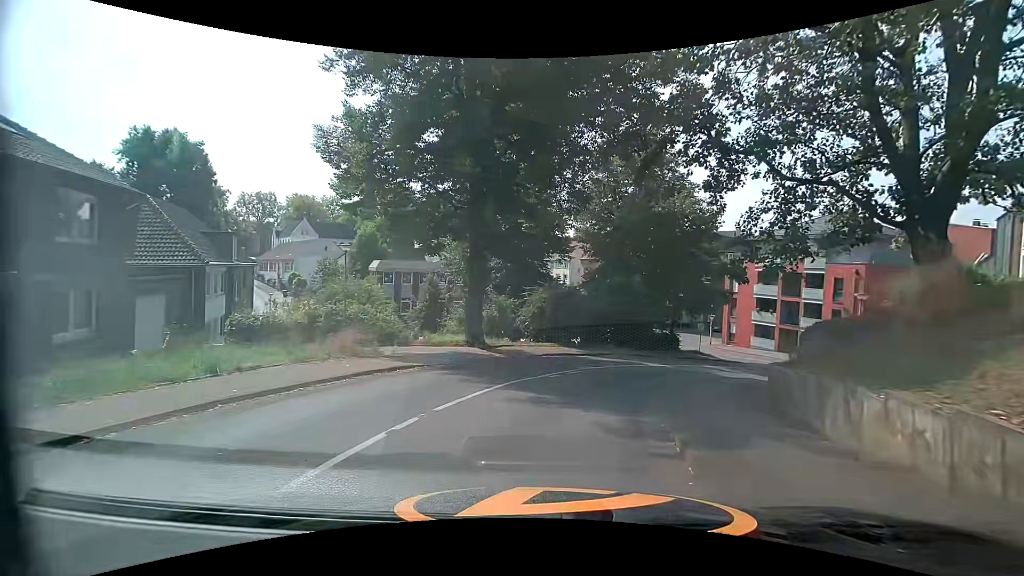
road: residential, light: Day
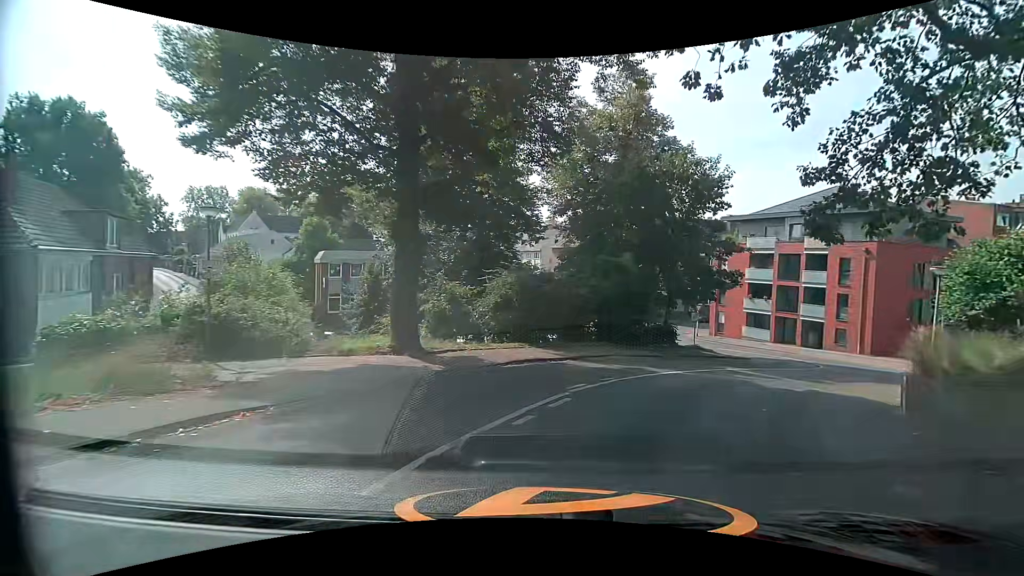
(+0.2, +7.0) m; +5°
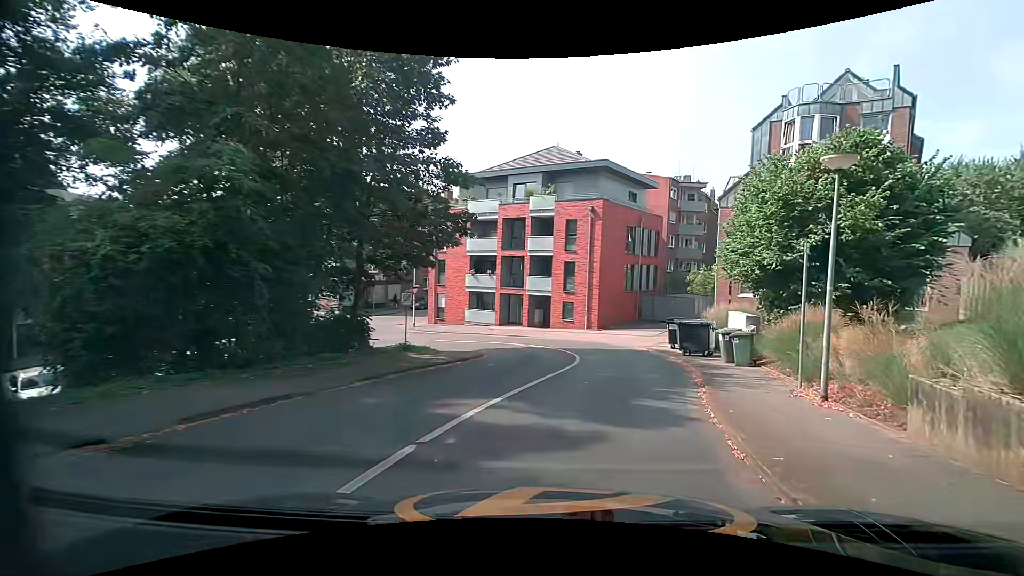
(+3.0, +12.9) m; +30°
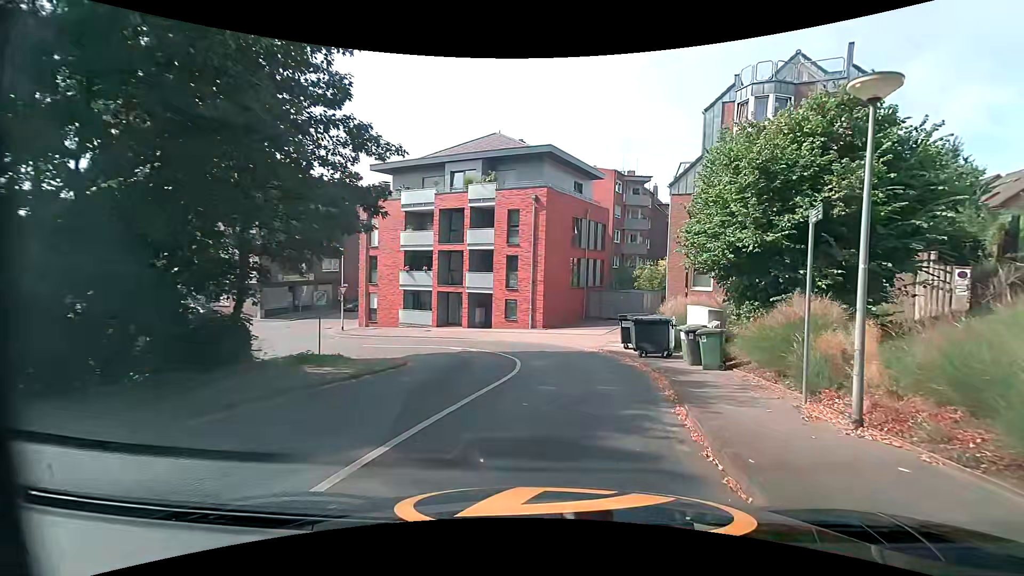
(+0.1, +3.1) m; +4°
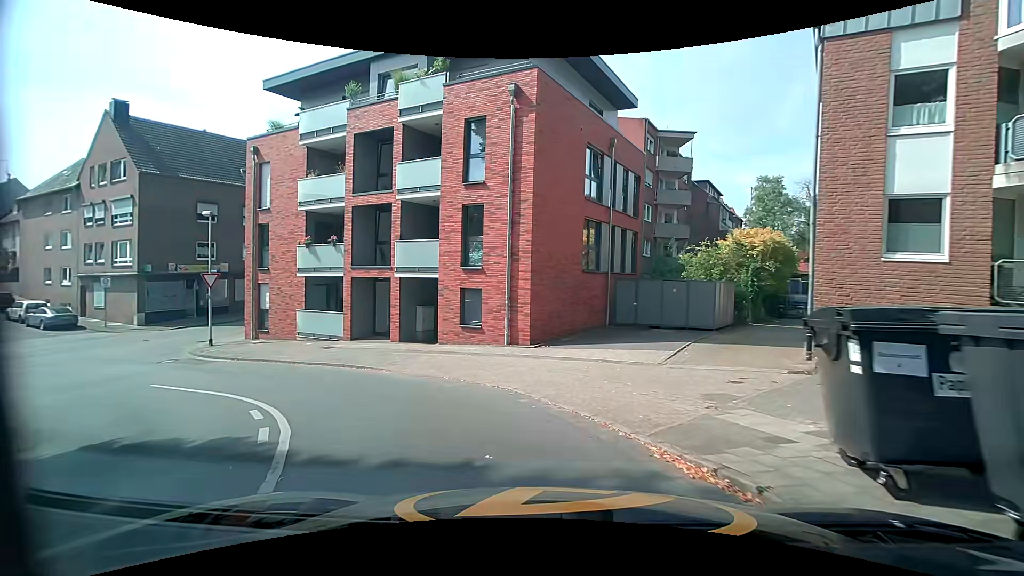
(+1.1, +15.2) m; 0°
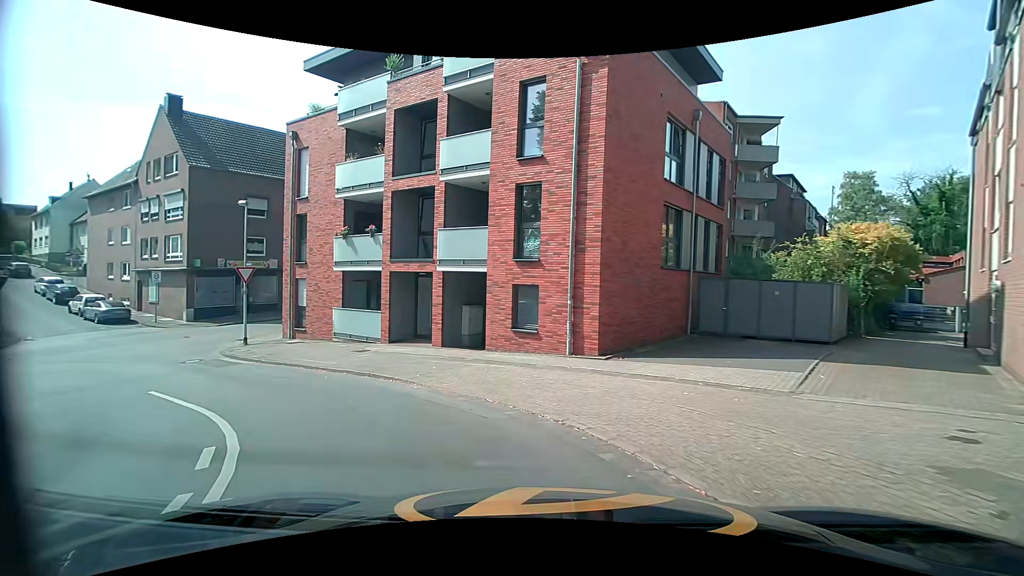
(-0.2, +3.0) m; -7°
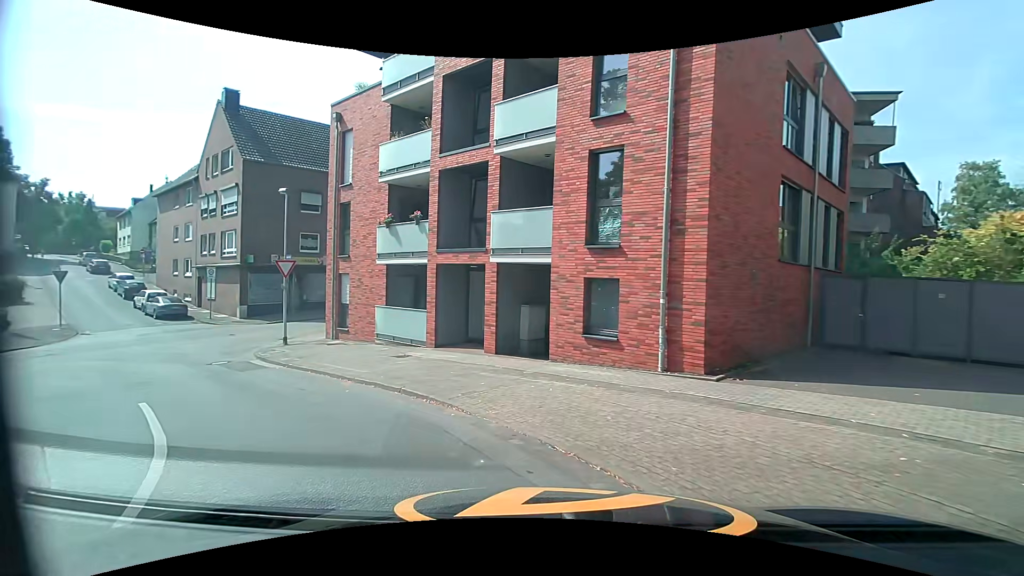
(-0.2, +2.9) m; -6°
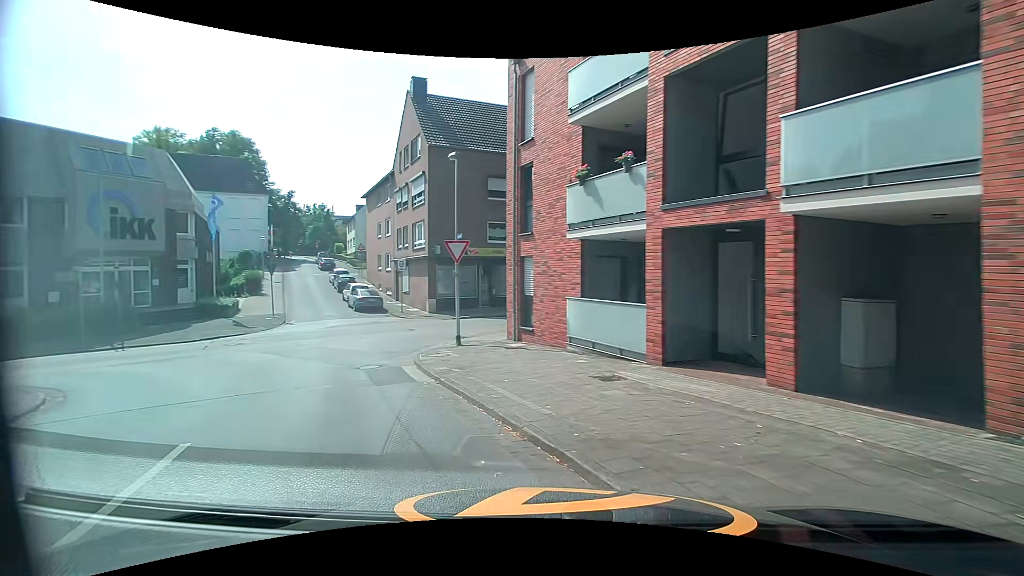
(-1.0, +5.6) m; -21°
